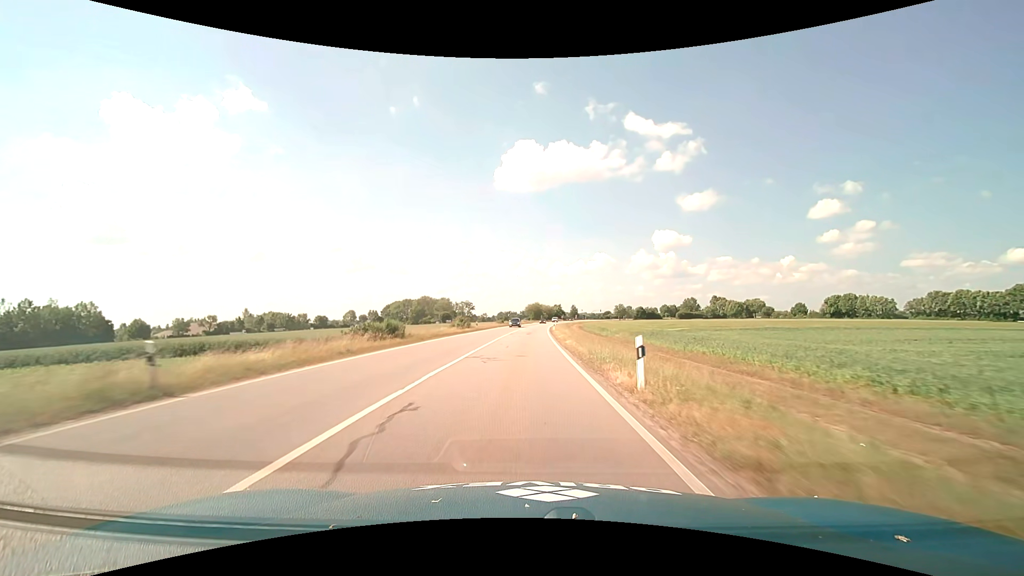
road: primary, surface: asphalt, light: Day
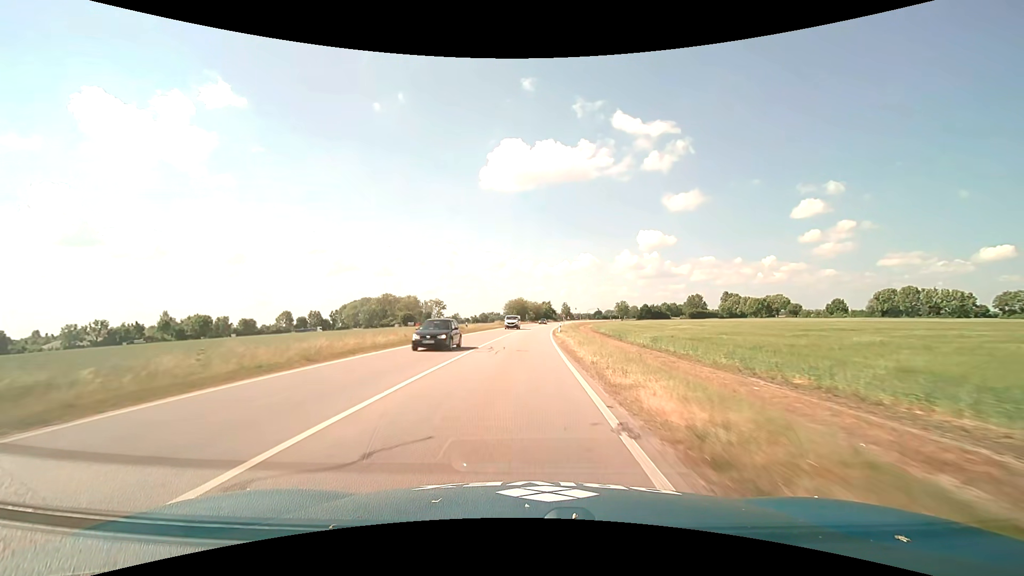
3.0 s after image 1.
(+1.2, +59.5) m; +2°
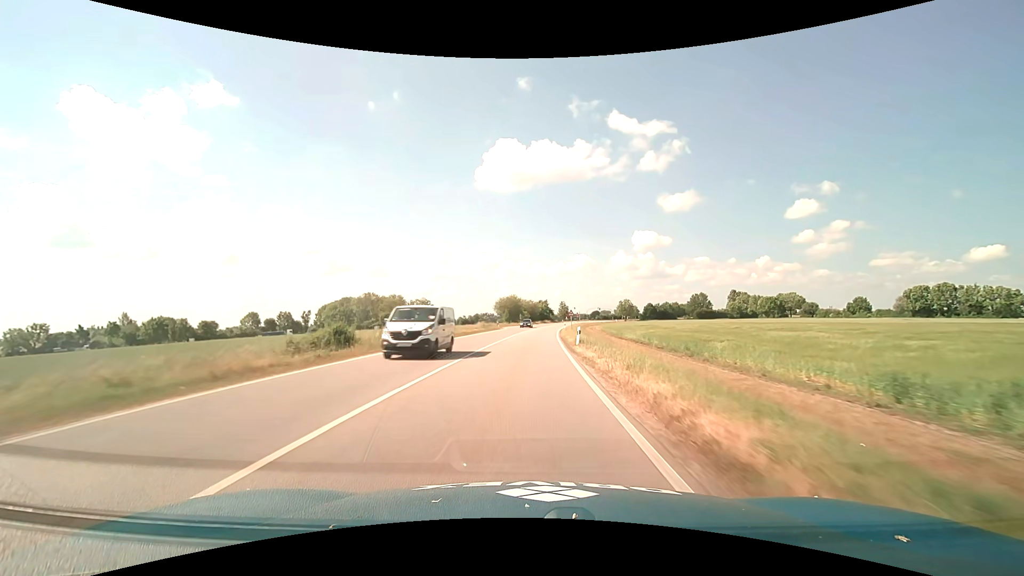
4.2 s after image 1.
(+0.1, +23.6) m; 0°
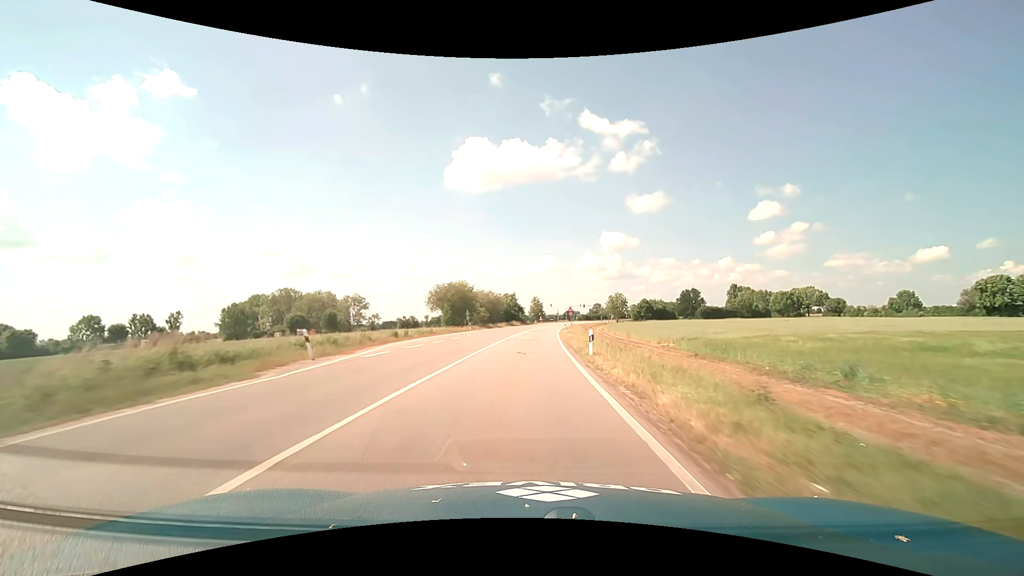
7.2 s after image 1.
(+1.9, +58.5) m; +4°
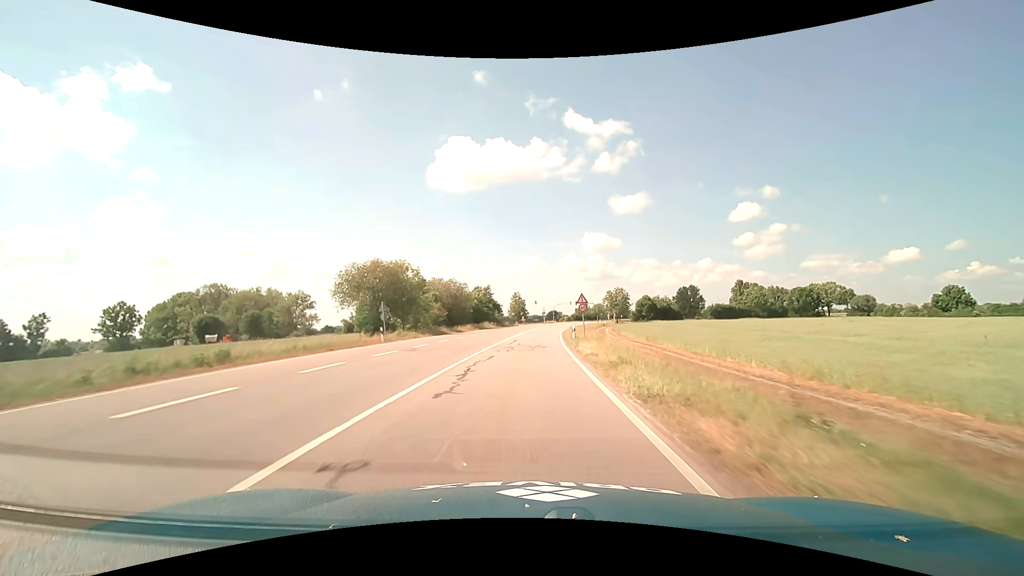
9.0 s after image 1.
(+0.6, +34.8) m; +2°
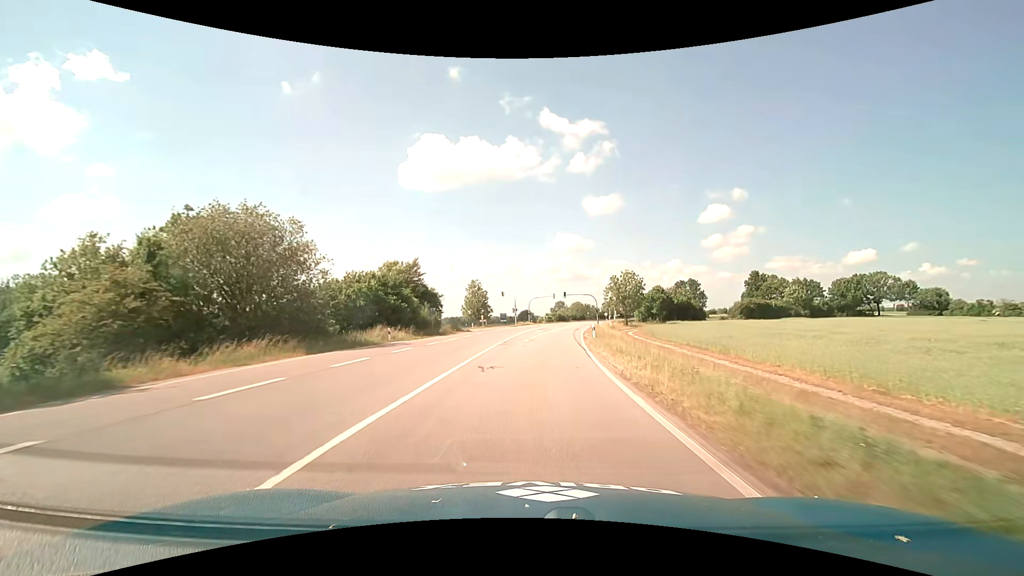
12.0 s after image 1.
(+1.4, +51.4) m; +3°
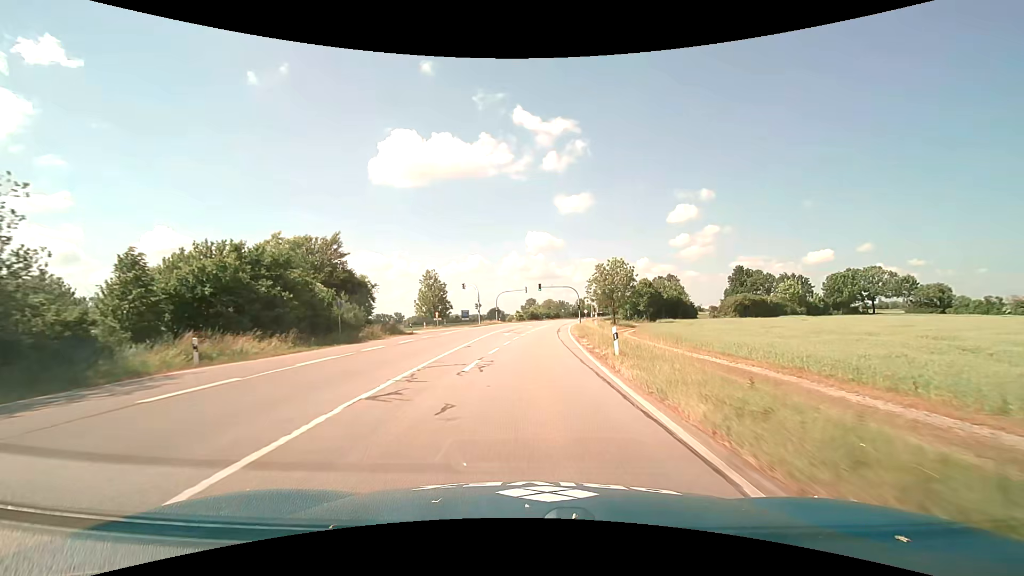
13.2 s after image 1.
(+0.4, +18.0) m; +3°
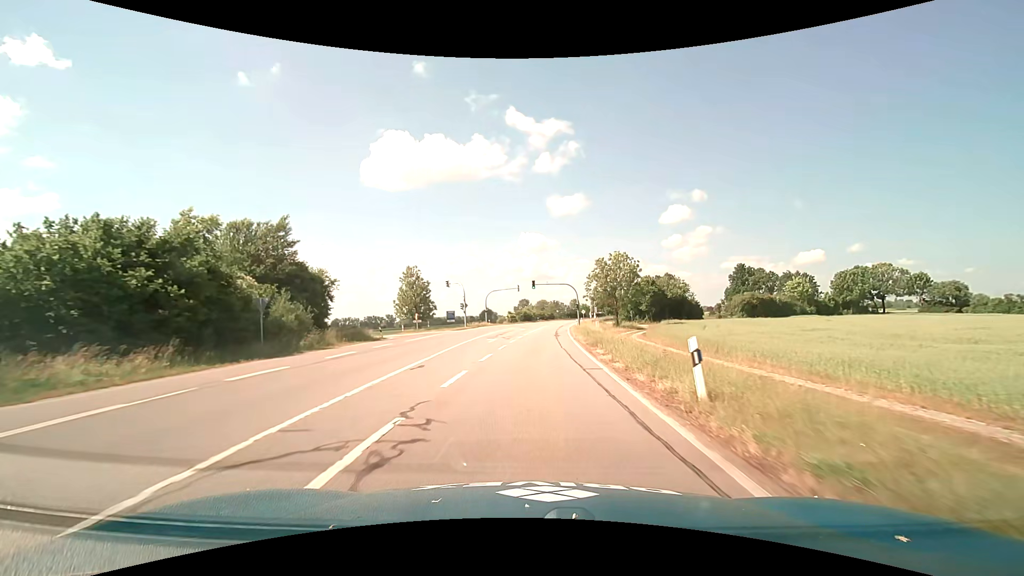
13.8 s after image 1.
(+0.1, +8.7) m; +1°
(0, +10) (0, +20) (+1, +30) (+1, +40) (+2, +50) (+3, +60) (+4, +70) (+4, +80) (+6, +90) (+7, +100) m
